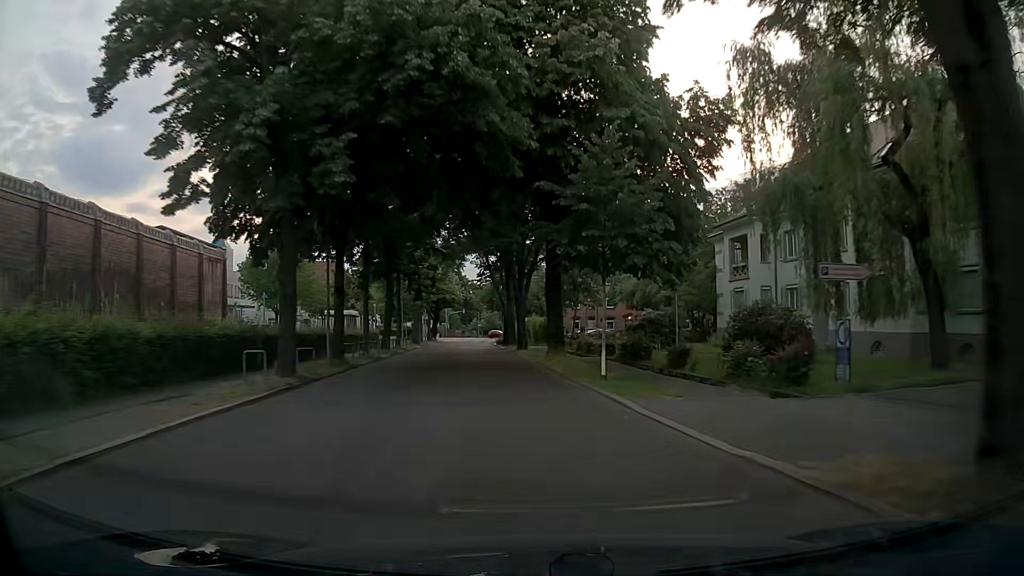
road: residential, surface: asphalt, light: Day
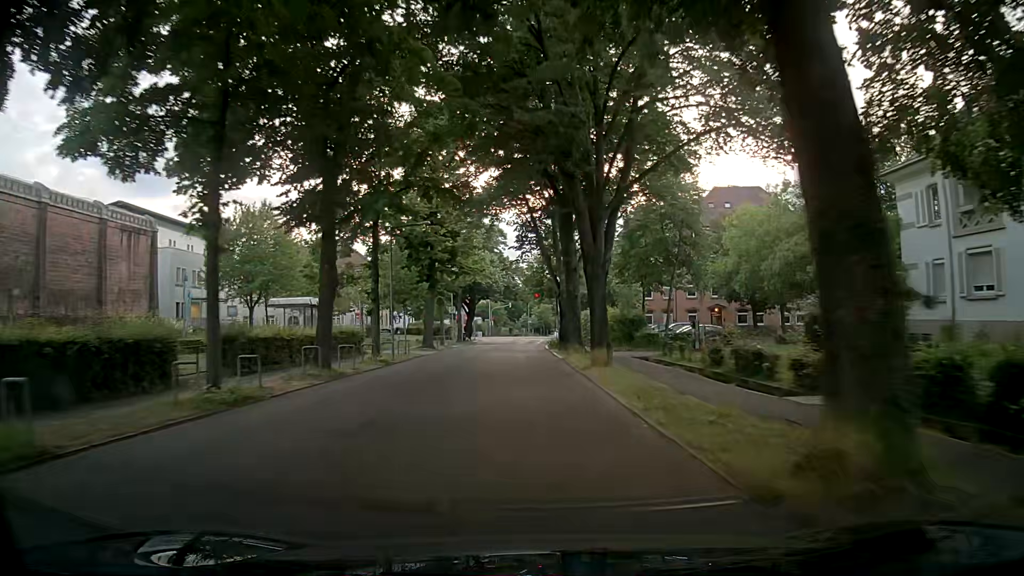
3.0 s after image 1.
(-1.0, +22.2) m; -7°
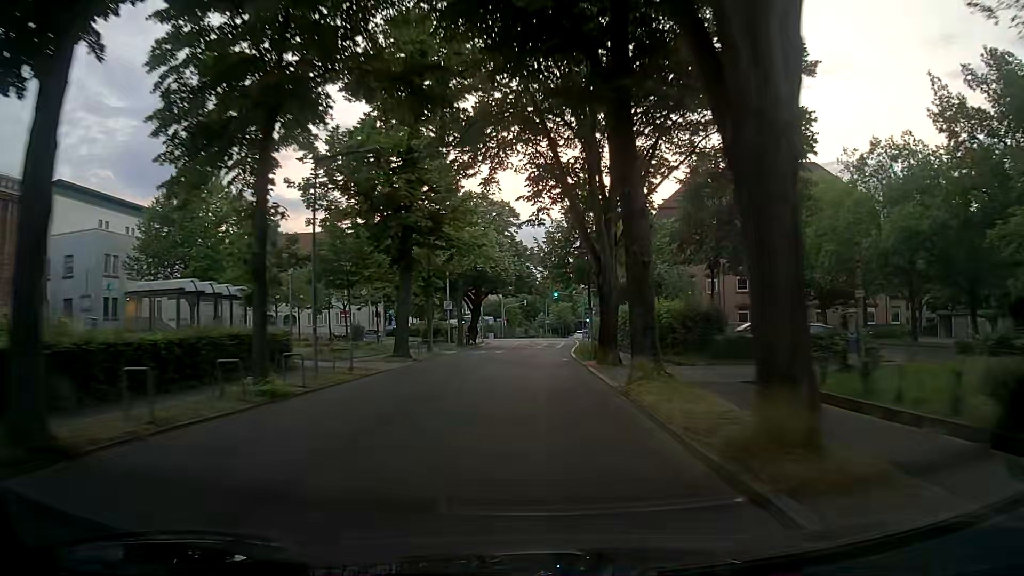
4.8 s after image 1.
(+0.5, +14.3) m; +1°
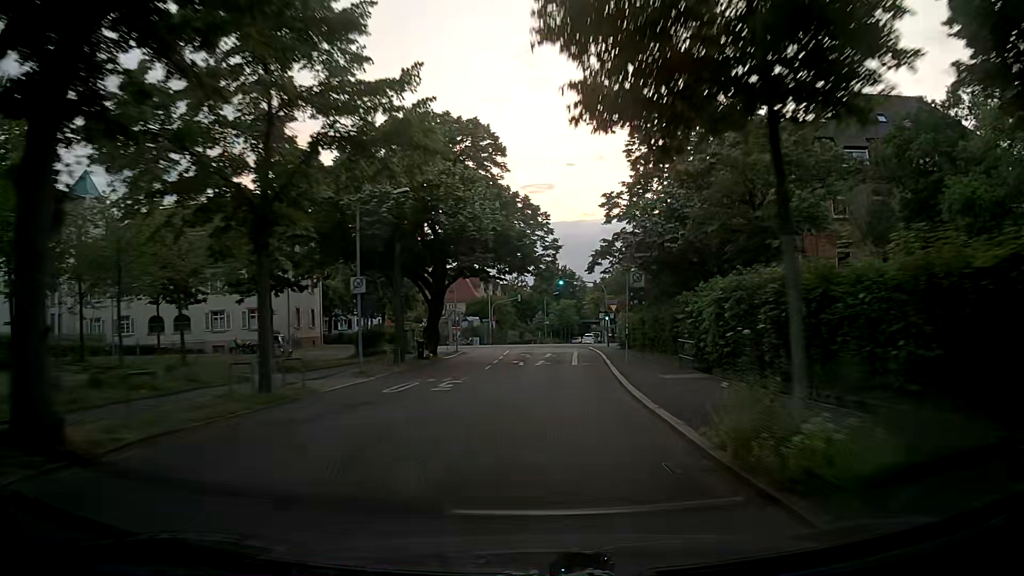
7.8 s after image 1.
(+0.2, +24.6) m; +1°
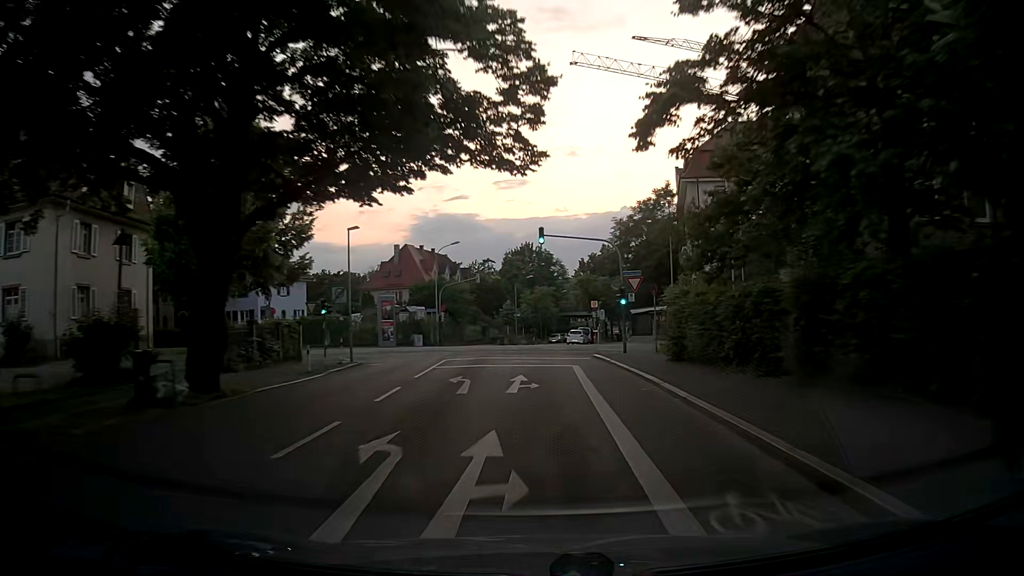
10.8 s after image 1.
(+0.5, +25.4) m; +3°
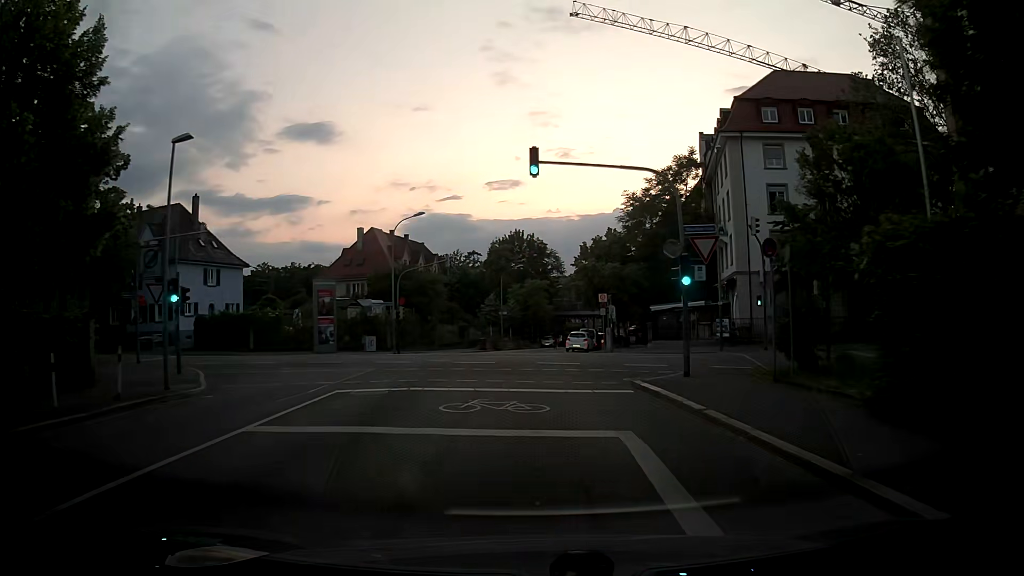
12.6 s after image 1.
(0.0, +15.2) m; -2°
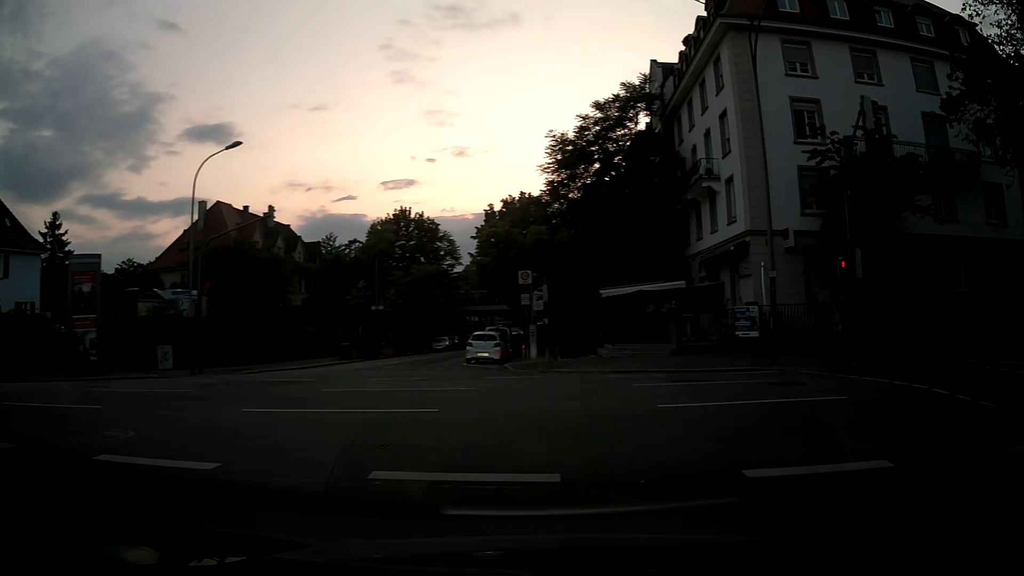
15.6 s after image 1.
(+0.9, +17.5) m; +10°
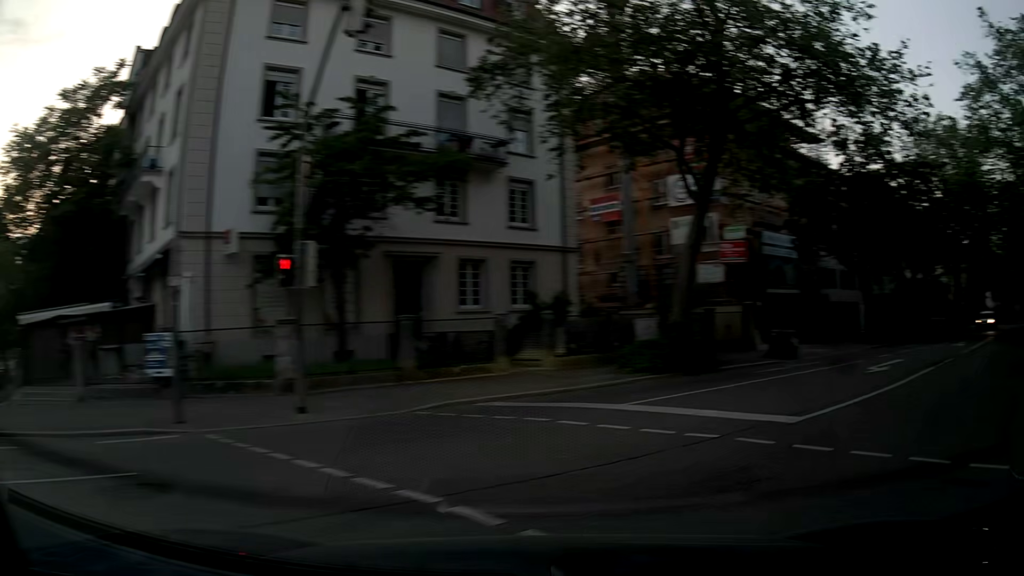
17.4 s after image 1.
(+2.7, +6.3) m; +45°
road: secondary
